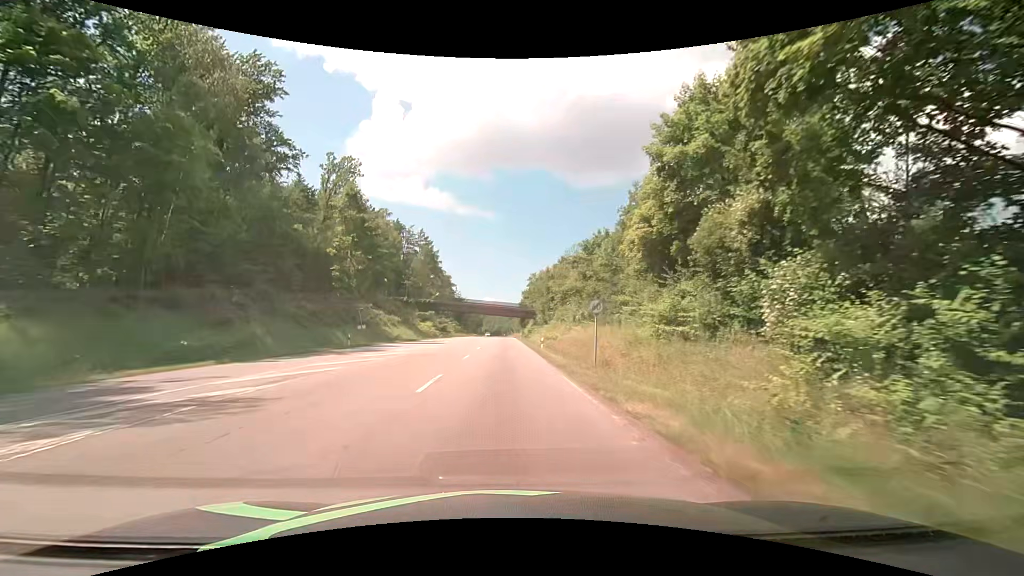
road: secondary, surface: asphalt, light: Day
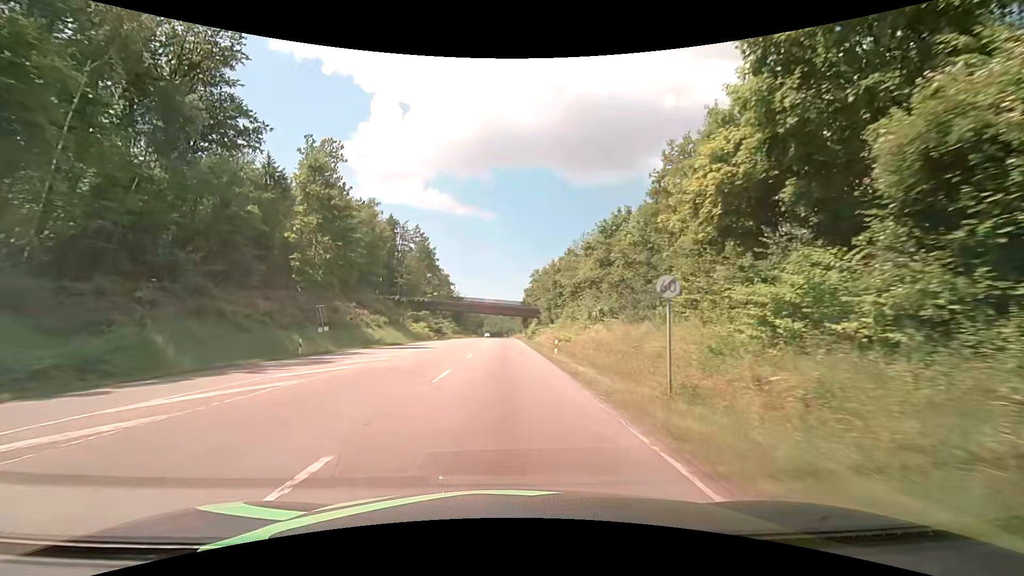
(+0.1, +9.6) m; 0°
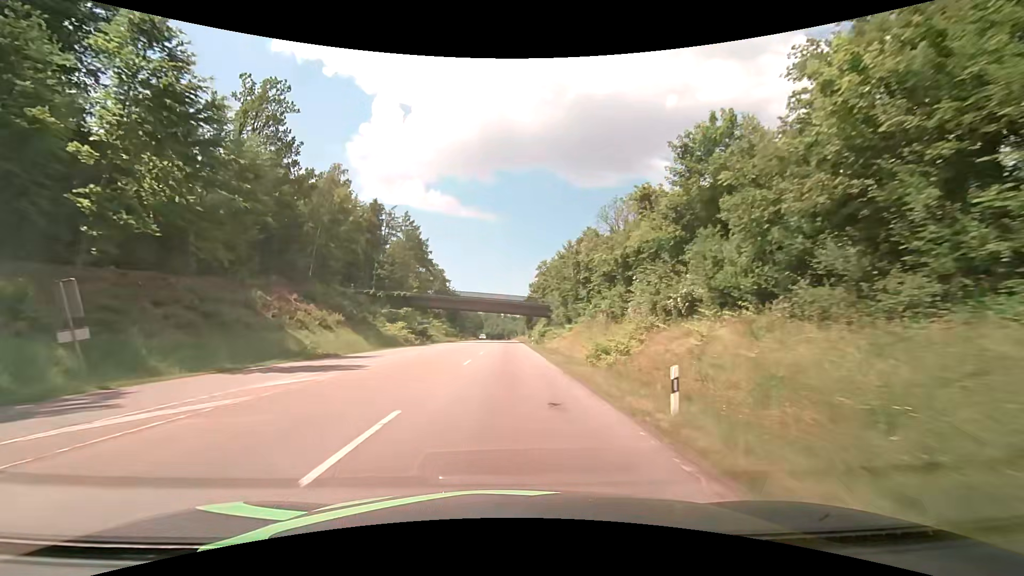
(-0.1, +20.3) m; 0°
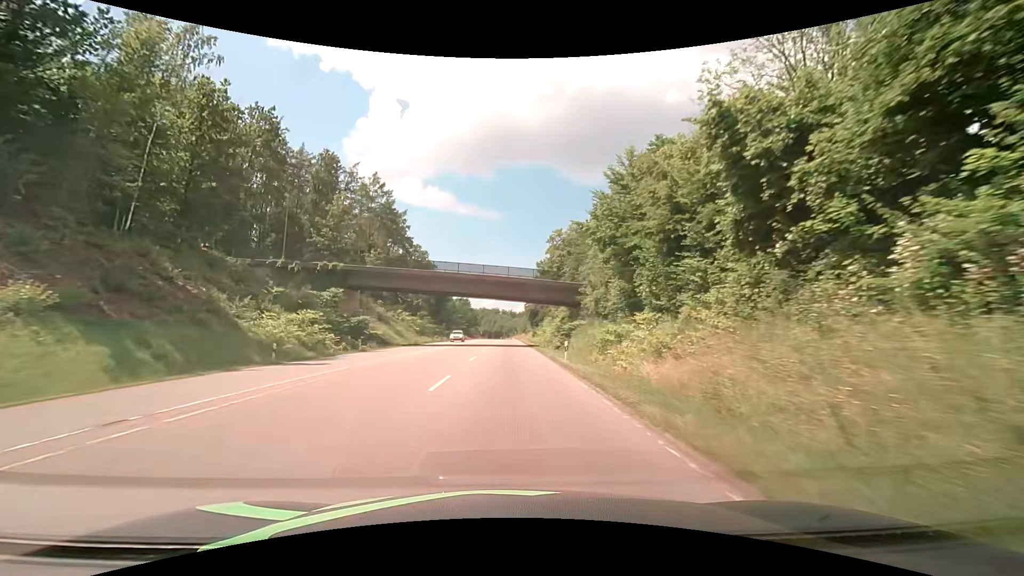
(+0.1, +33.0) m; 0°
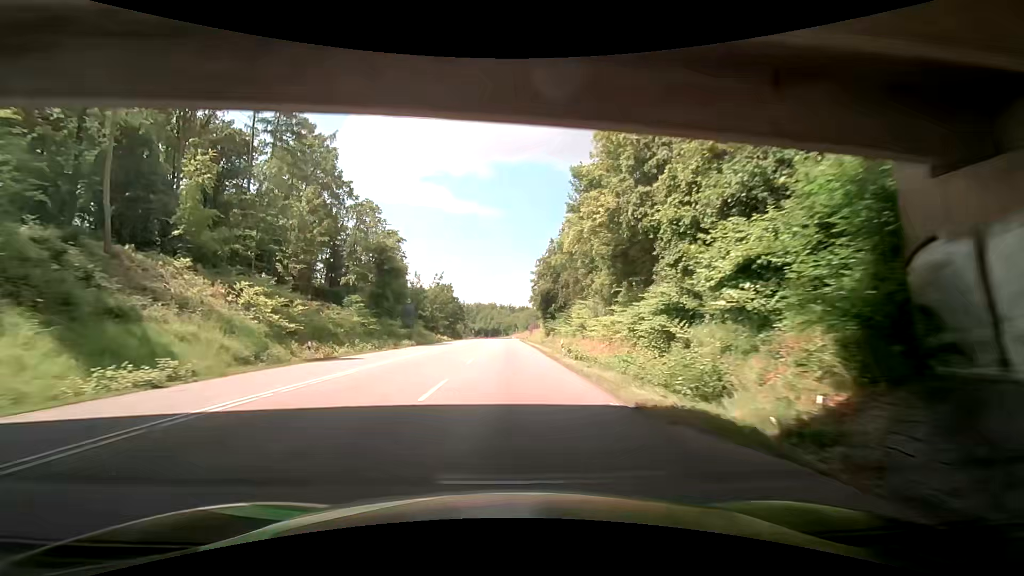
(+0.2, +48.3) m; 0°
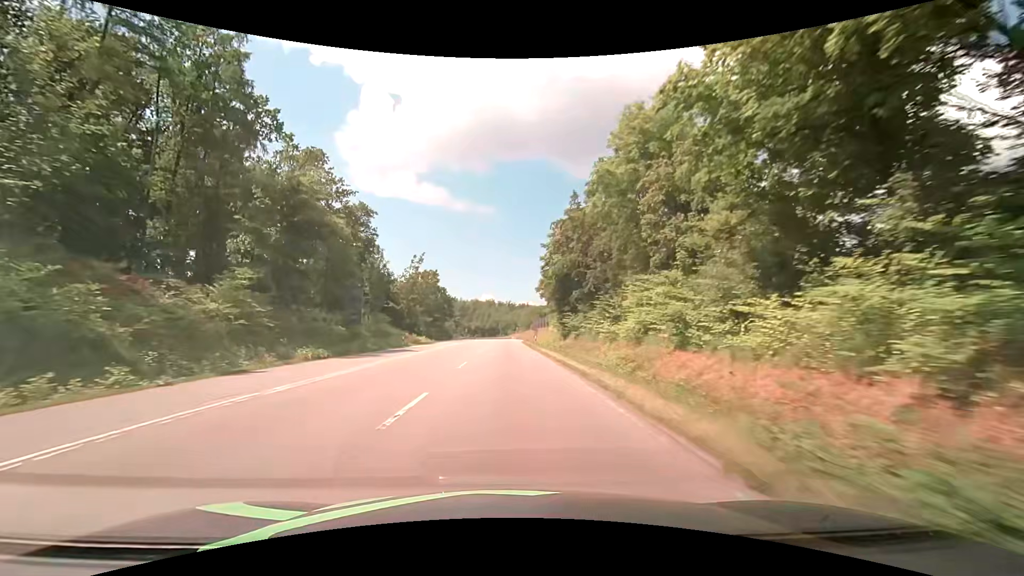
(0.0, +25.8) m; 0°
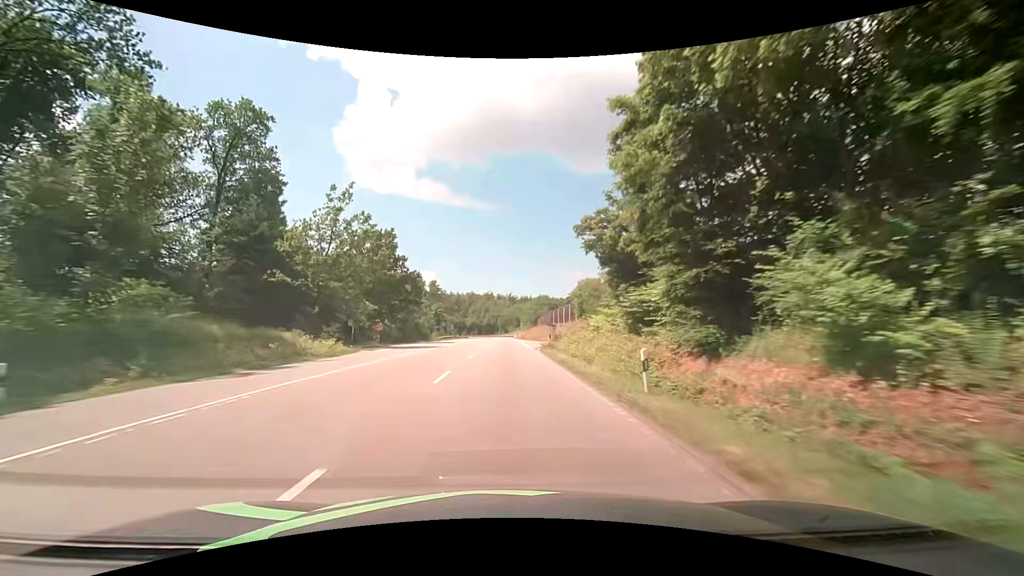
(+0.1, +40.8) m; 0°
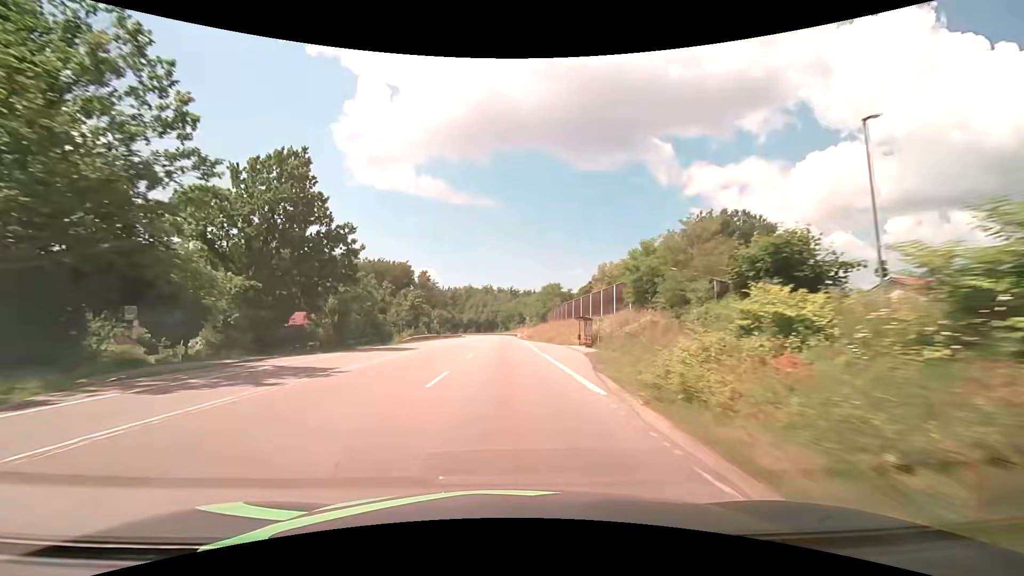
(-0.1, +28.5) m; 0°
(0, +10) (0, +20) (0, +30) (0, +40) (0, +50) (0, +60) (0, +70) (0, +80) (0, +90) (0, +100) m
